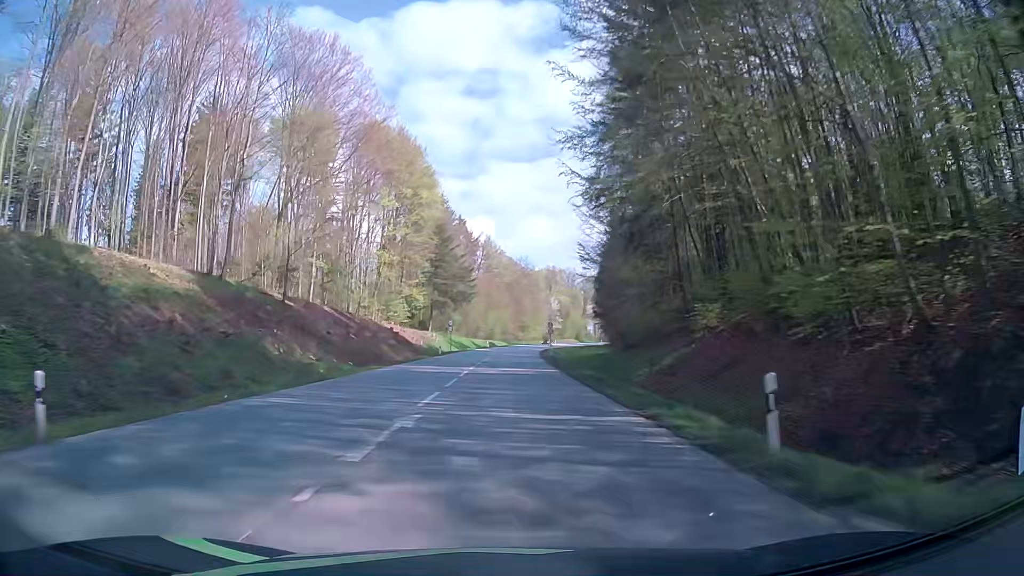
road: secondary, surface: asphalt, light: Day
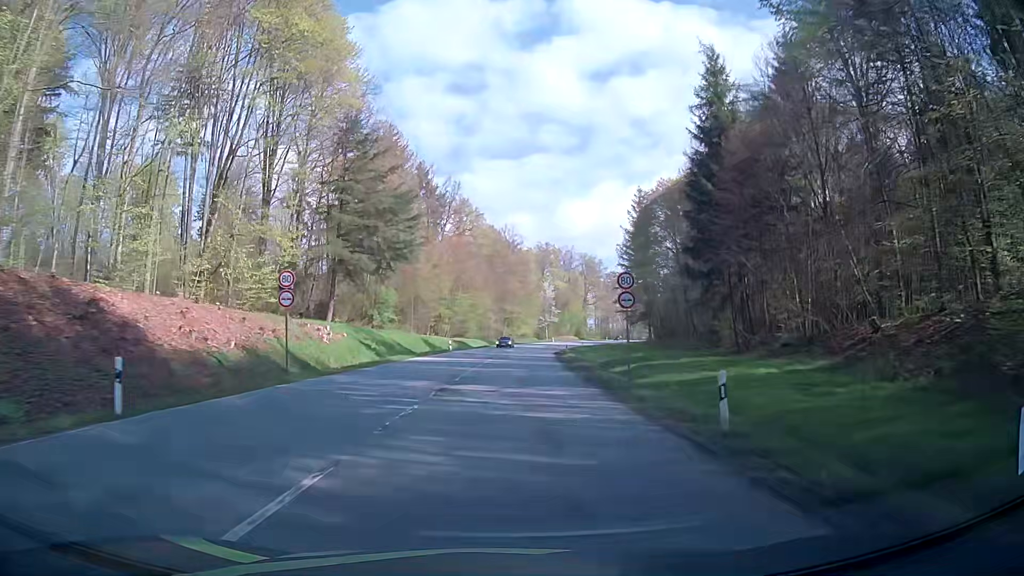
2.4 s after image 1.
(+0.8, +53.2) m; +2°
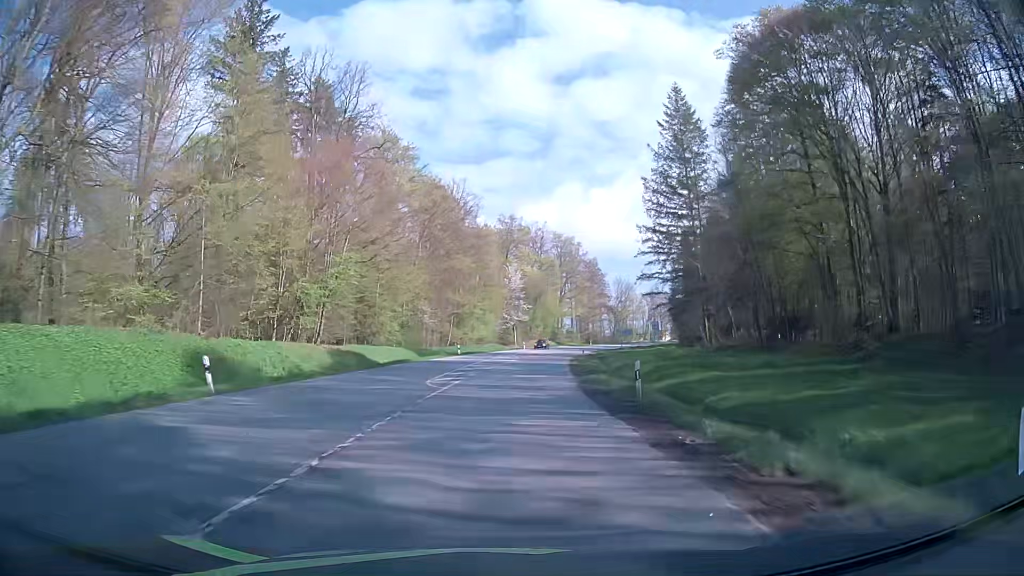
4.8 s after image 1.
(+1.5, +48.4) m; +3°
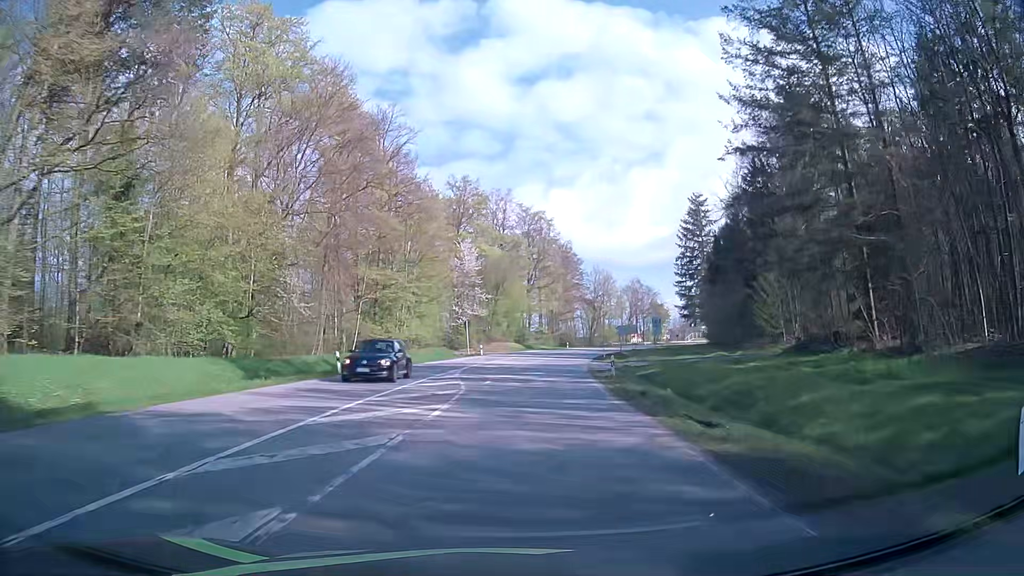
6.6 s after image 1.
(+1.0, +35.2) m; +3°
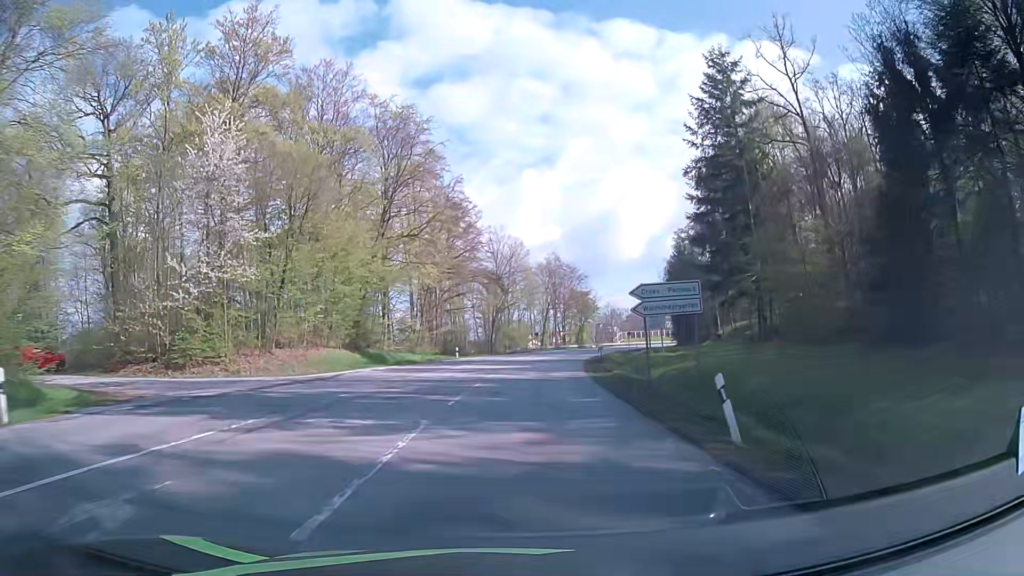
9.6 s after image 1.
(+4.9, +58.0) m; +10°
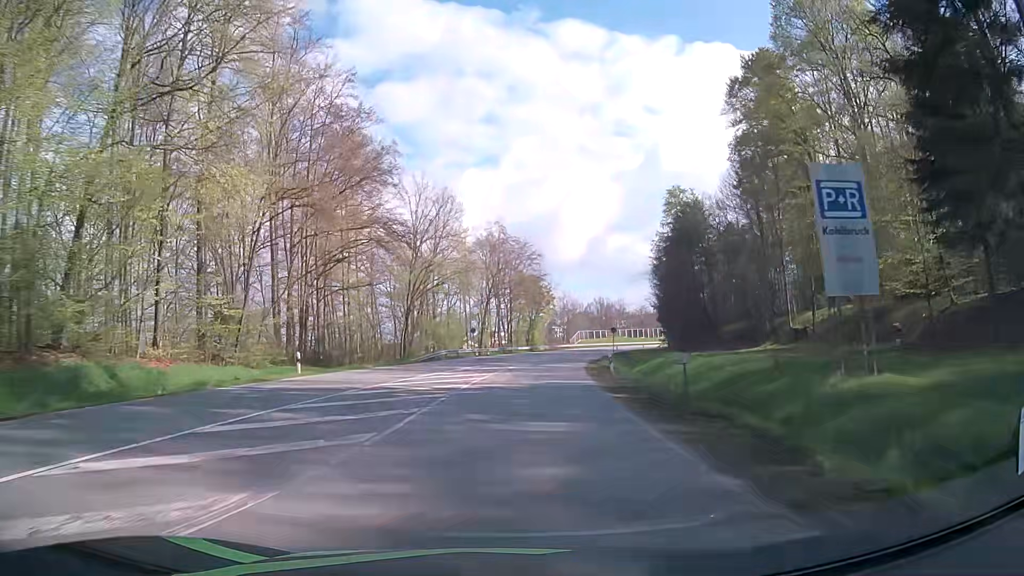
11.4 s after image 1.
(+1.6, +35.0) m; +5°
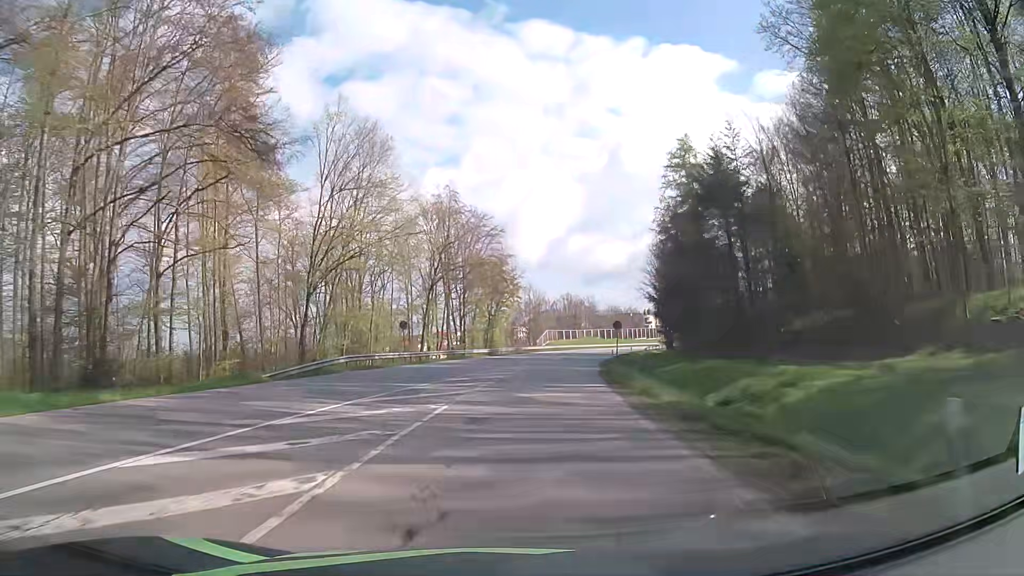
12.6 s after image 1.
(+0.7, +23.3) m; +4°
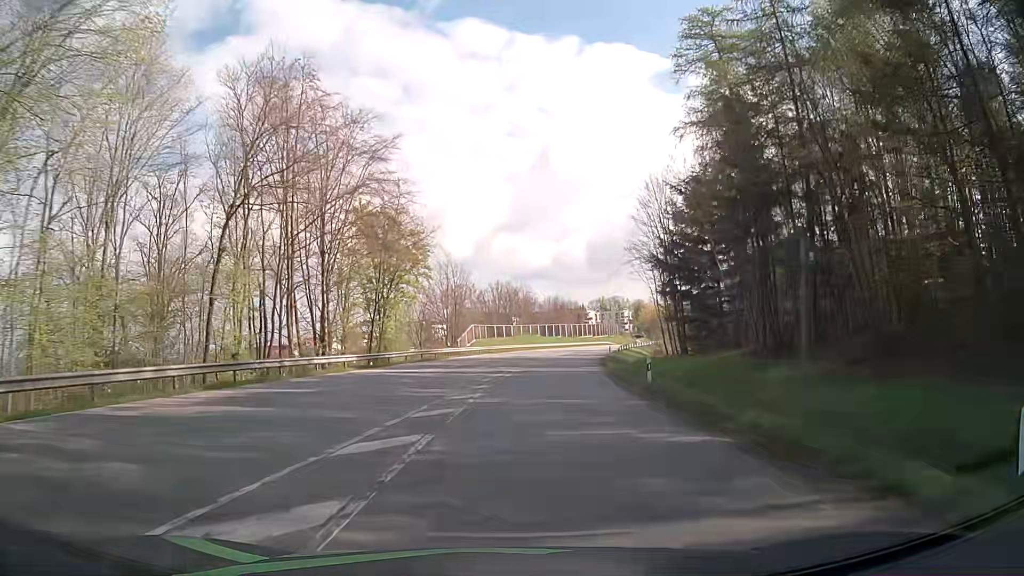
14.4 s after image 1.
(+1.8, +35.0) m; +6°
(0, +10) (+1, +20) (+1, +30) (+3, +40) (+4, +50) (+6, +60) (+7, +69) (+10, +79) (+12, +89) (+15, +99) m
